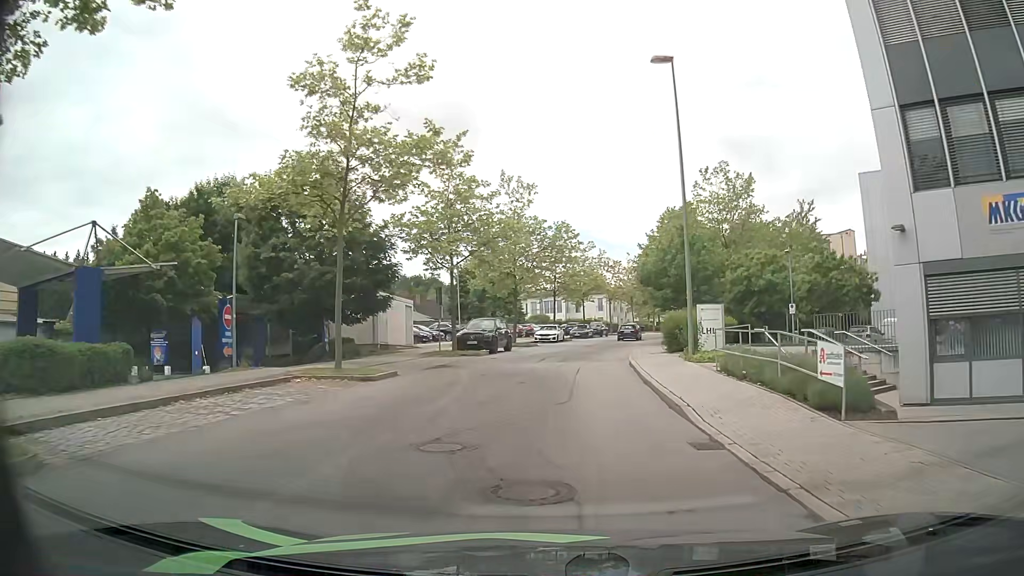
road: residential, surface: asphalt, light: Day
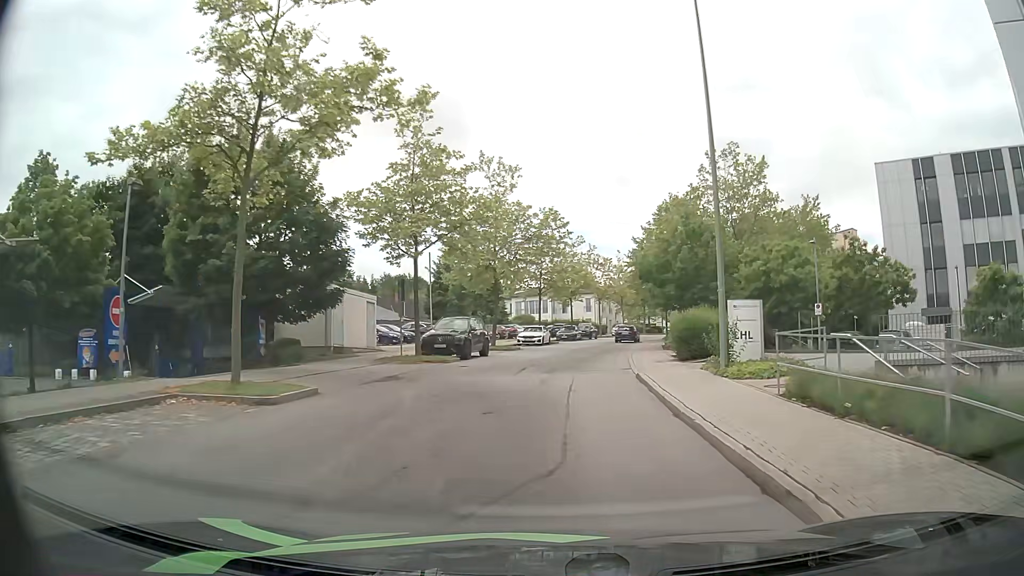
(+0.1, +5.6) m; +1°
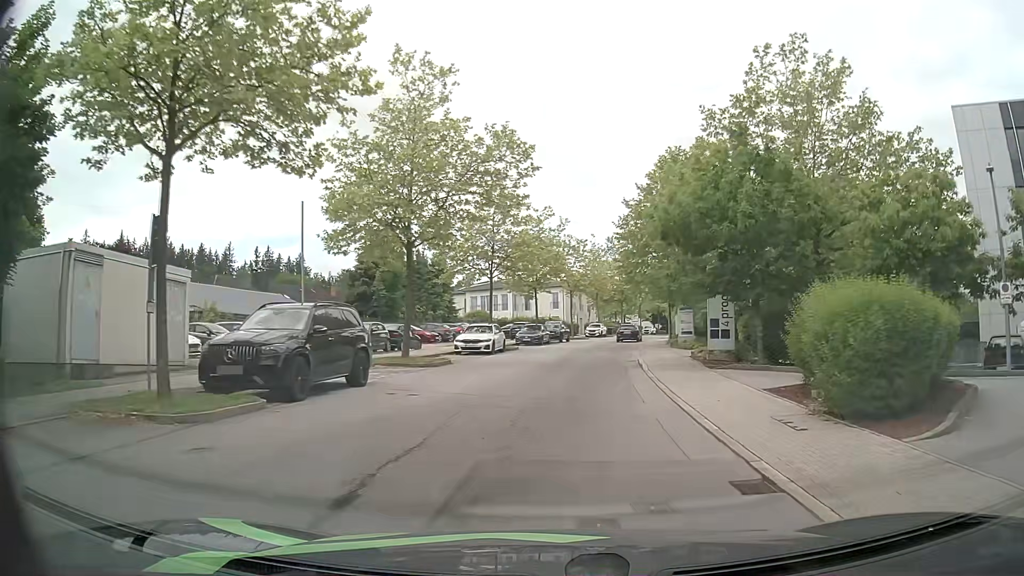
(+0.5, +16.3) m; +3°
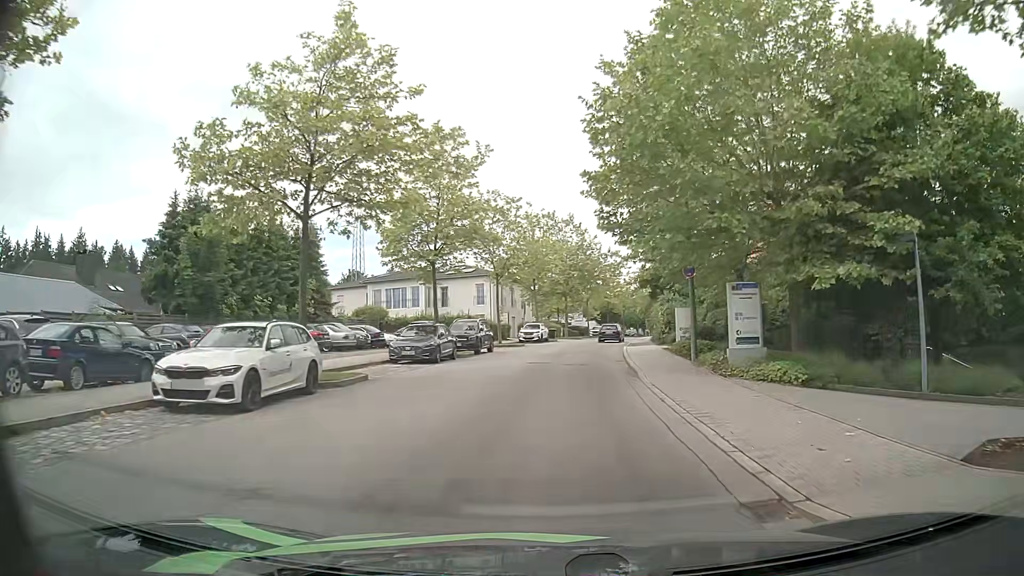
(+1.3, +21.0) m; +7°
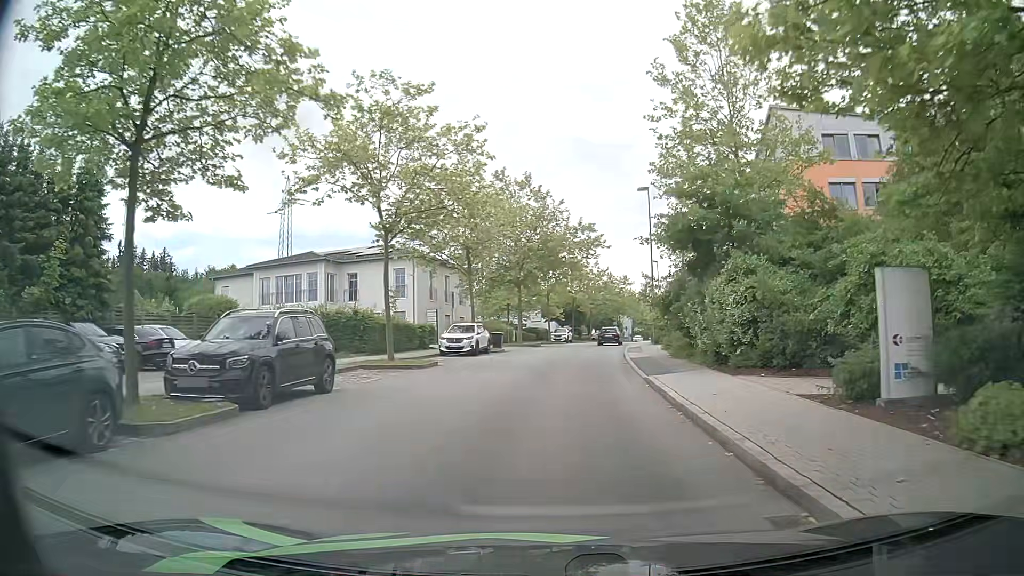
(+0.3, +20.6) m; +3°
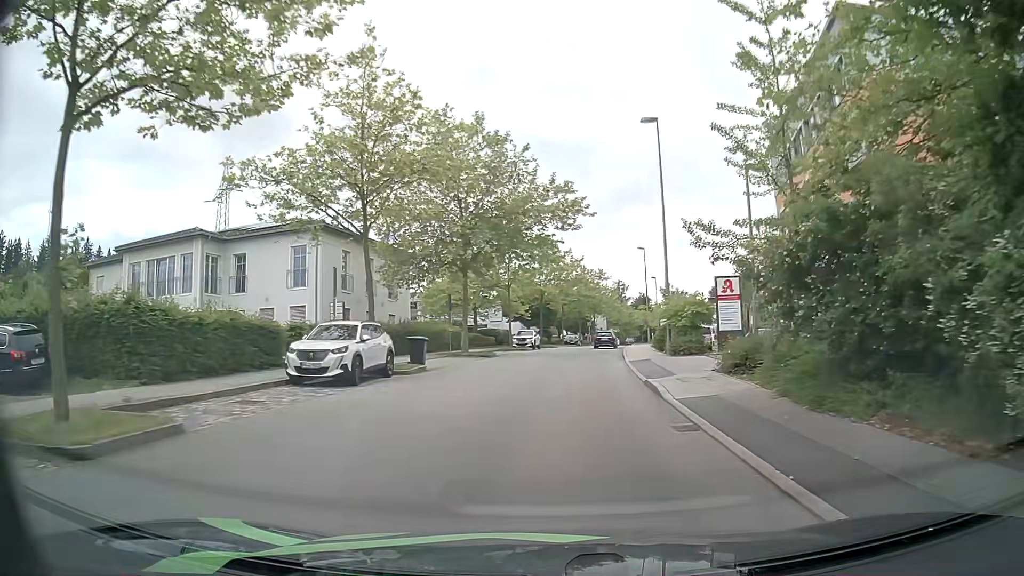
(+0.5, +15.5) m; +3°
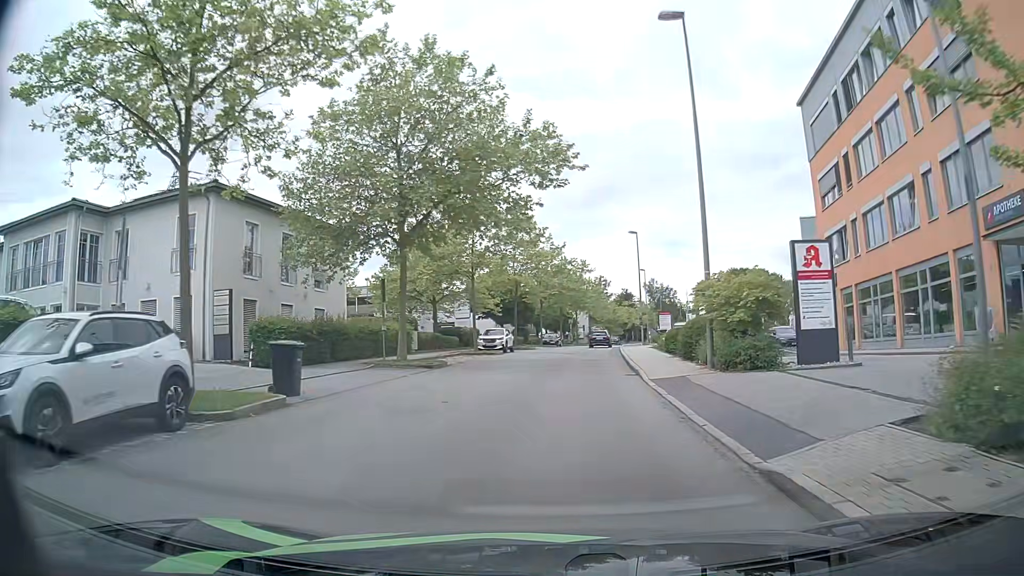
(+0.2, +10.5) m; +2°
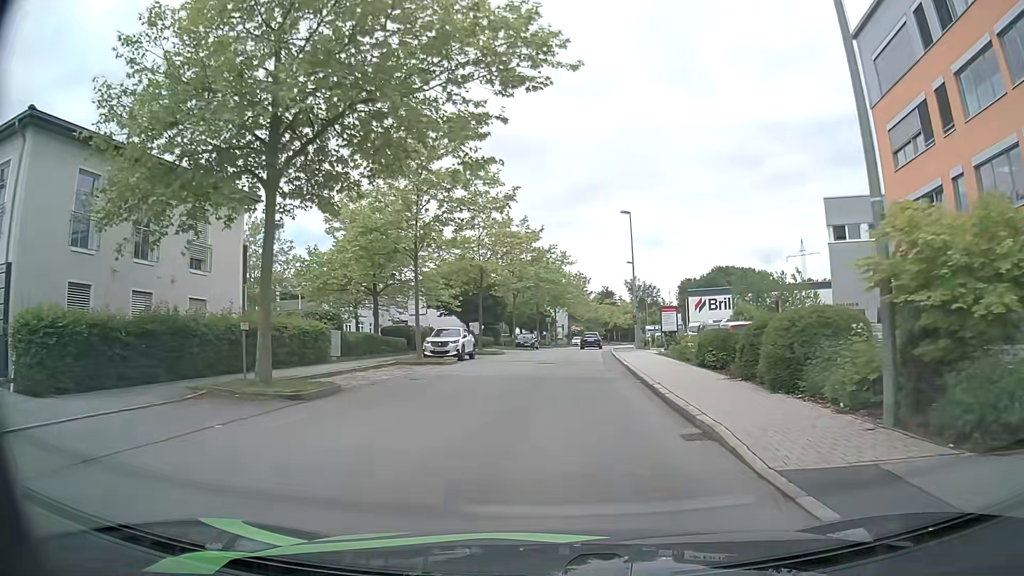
(+0.1, +10.7) m; +2°
